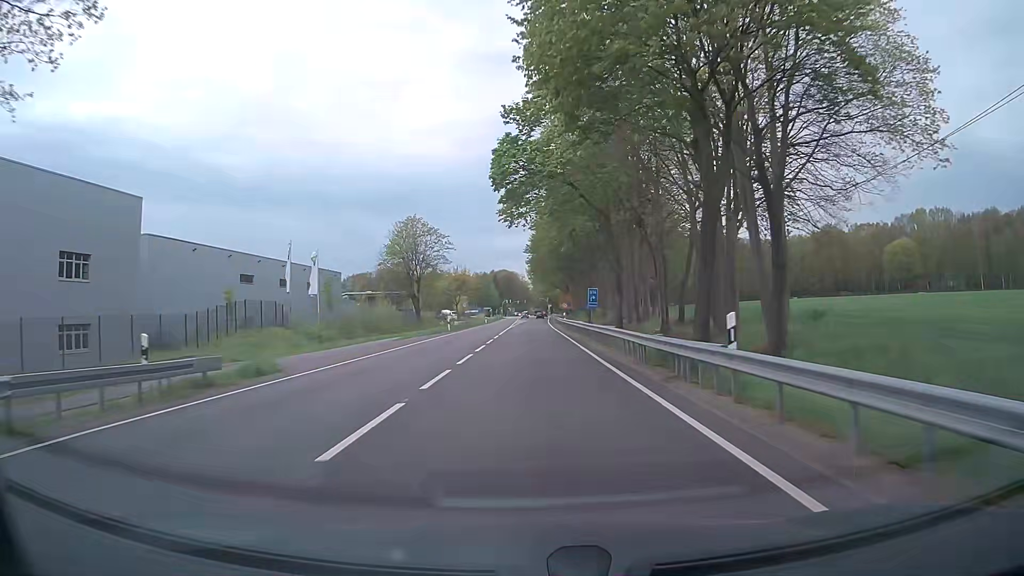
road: primary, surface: asphalt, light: Day
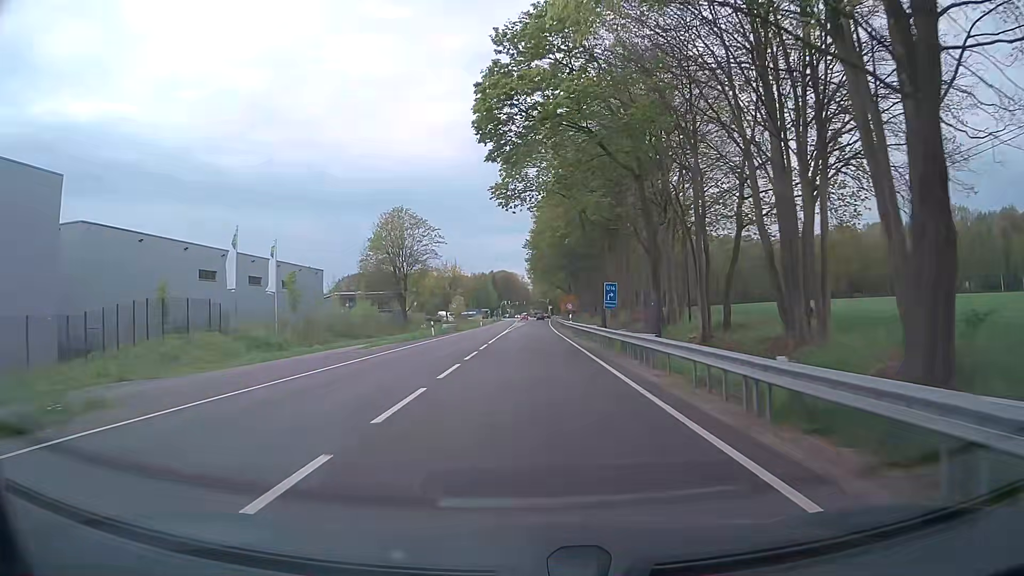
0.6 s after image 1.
(-0.1, +9.7) m; 0°
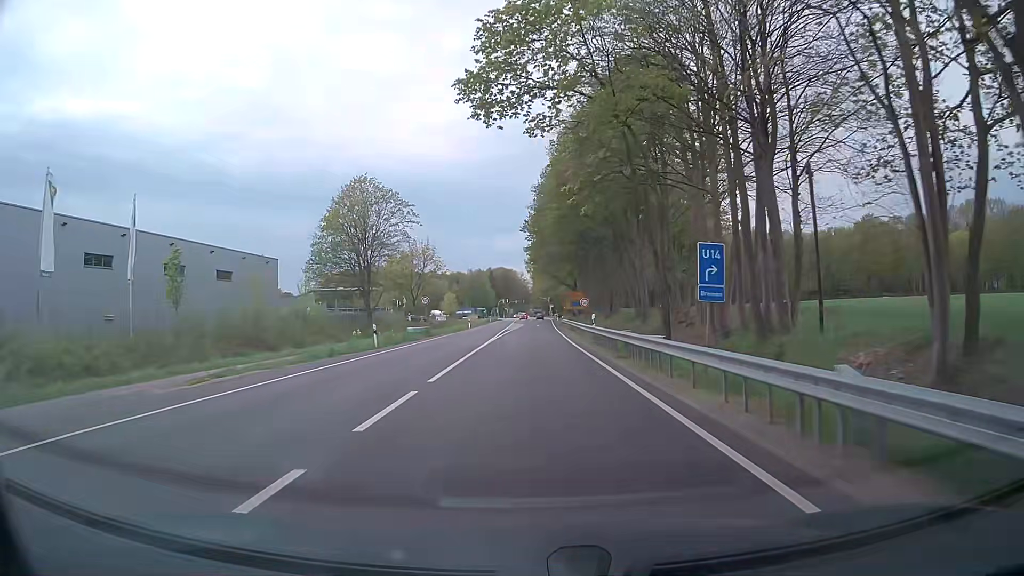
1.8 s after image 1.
(+0.1, +18.6) m; 0°
(0, +10) (0, +20) (0, +30) (0, +40) (0, +50) (+1, +60) (+1, +70) (+1, +80) (+1, +90) (+2, +100) m
